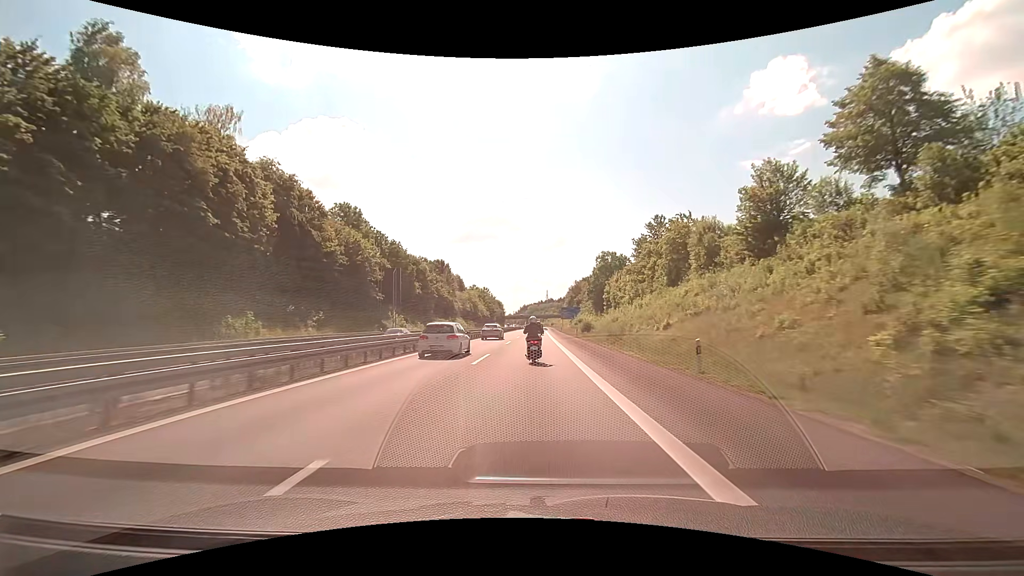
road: motorway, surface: asphalt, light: Day
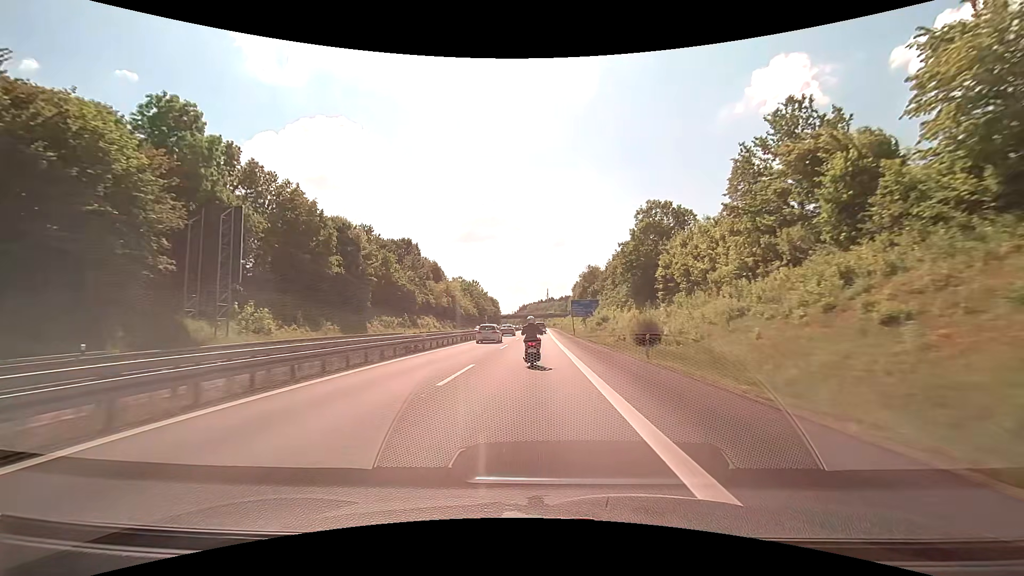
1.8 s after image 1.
(+0.1, +41.9) m; 0°
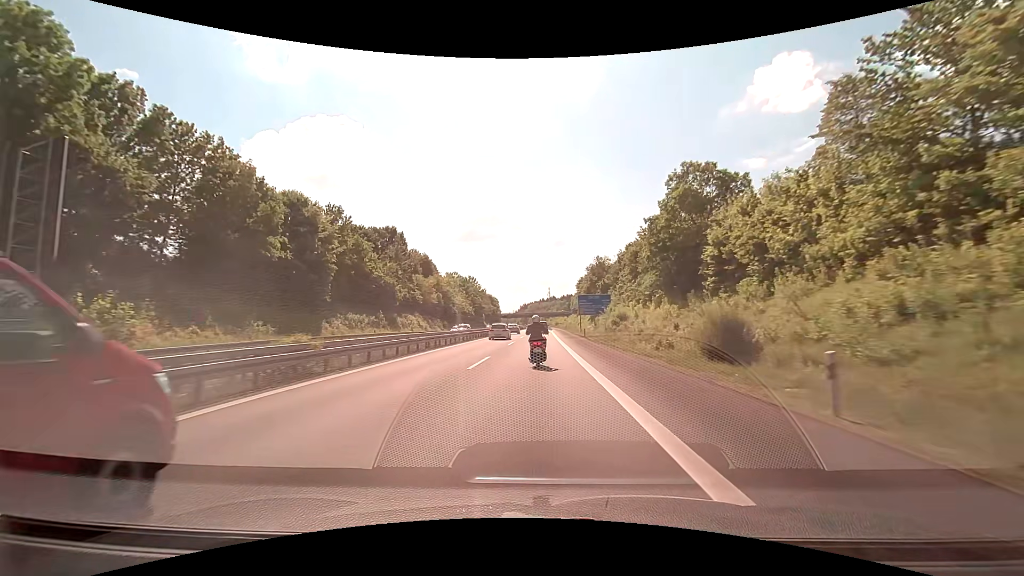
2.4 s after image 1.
(0.0, +14.1) m; 0°
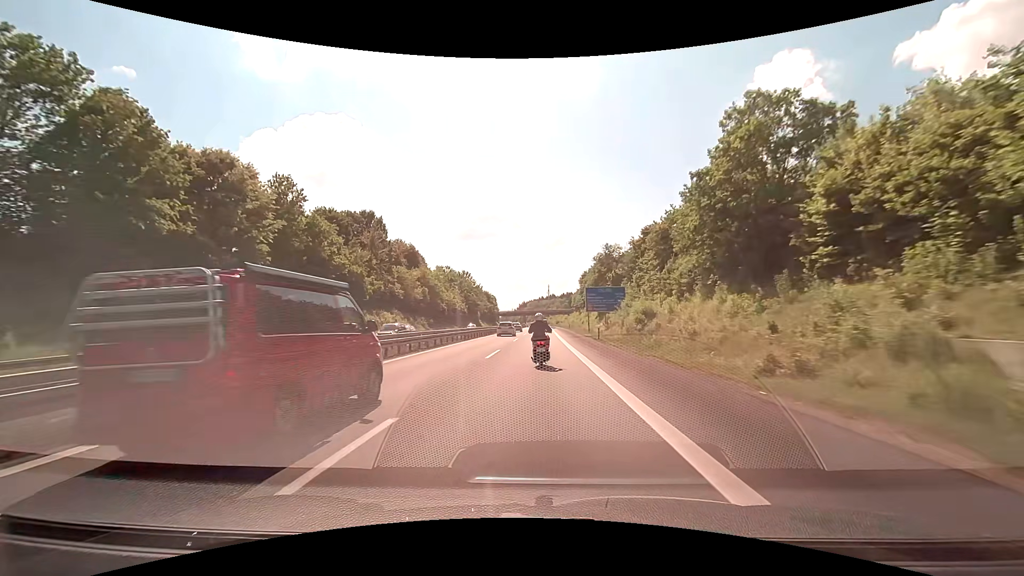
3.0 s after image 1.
(0.0, +14.1) m; 0°
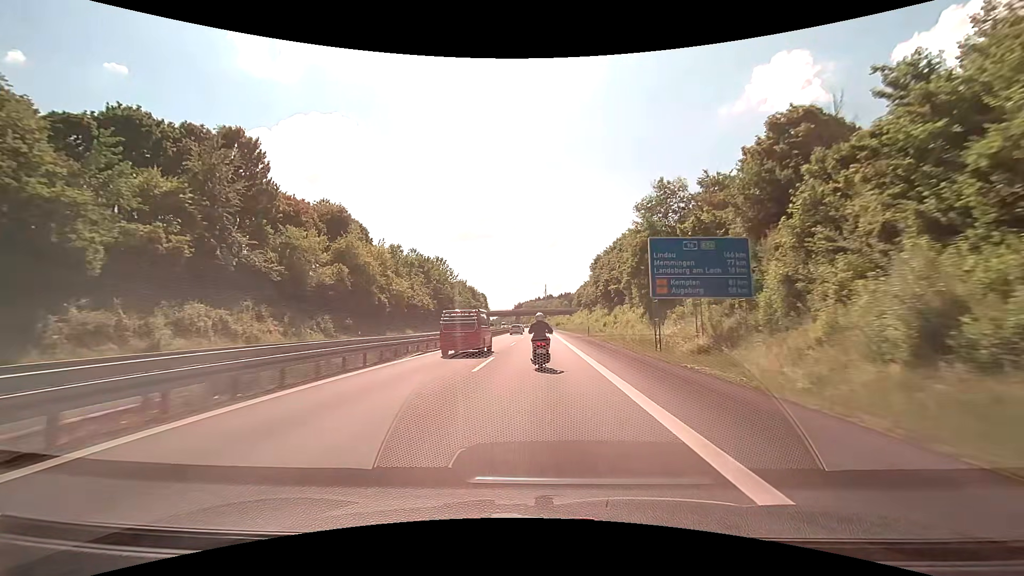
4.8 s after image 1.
(+0.2, +40.9) m; 0°
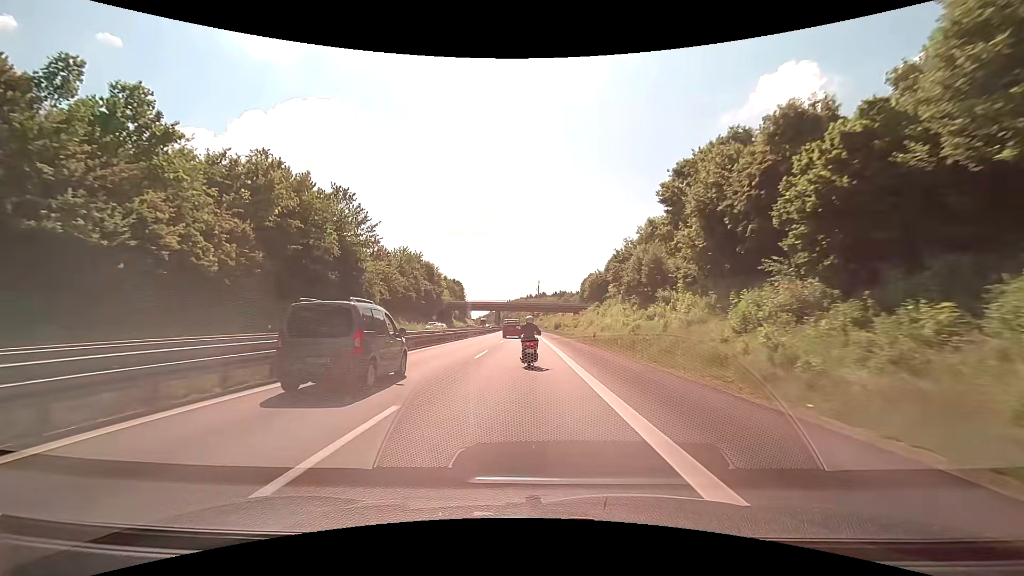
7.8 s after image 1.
(+0.5, +66.0) m; +1°
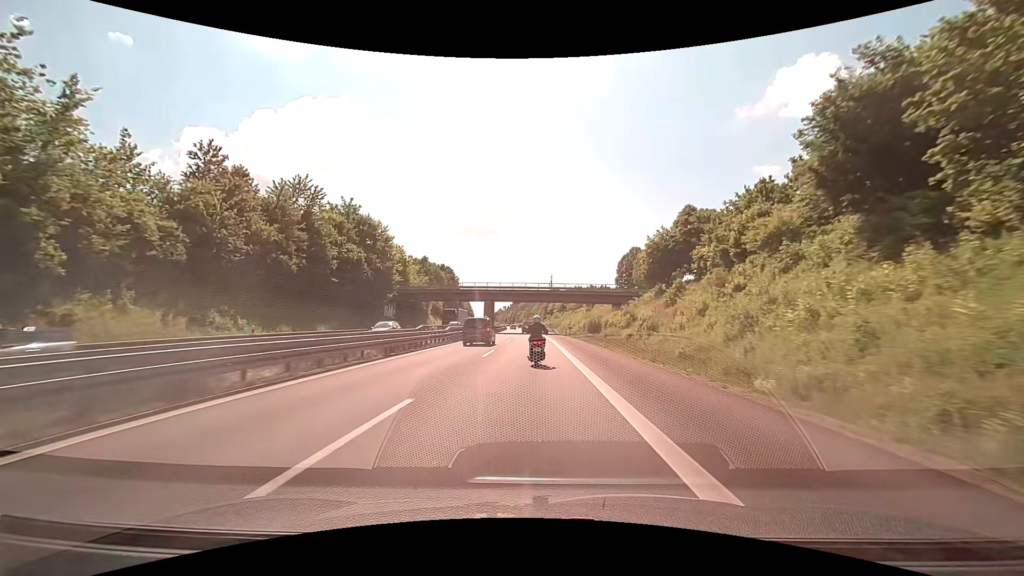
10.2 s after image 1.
(-0.6, +53.5) m; -1°
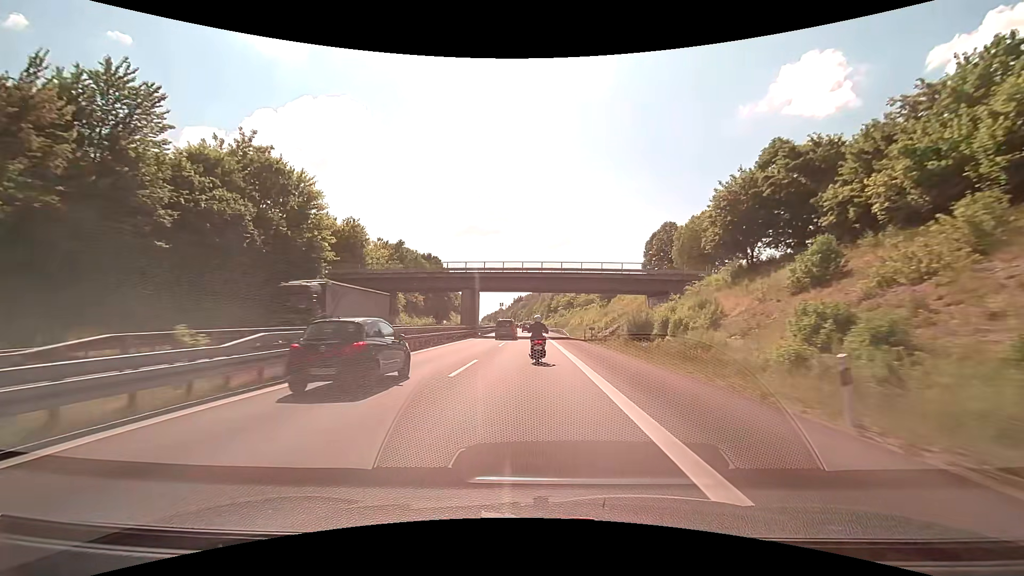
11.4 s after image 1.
(-0.1, +26.2) m; 0°
(0, +10) (0, +20) (0, +30) (0, +40) (0, +50) (0, +60) (0, +70) (-1, +80) (-1, +90) (-1, +100) m
